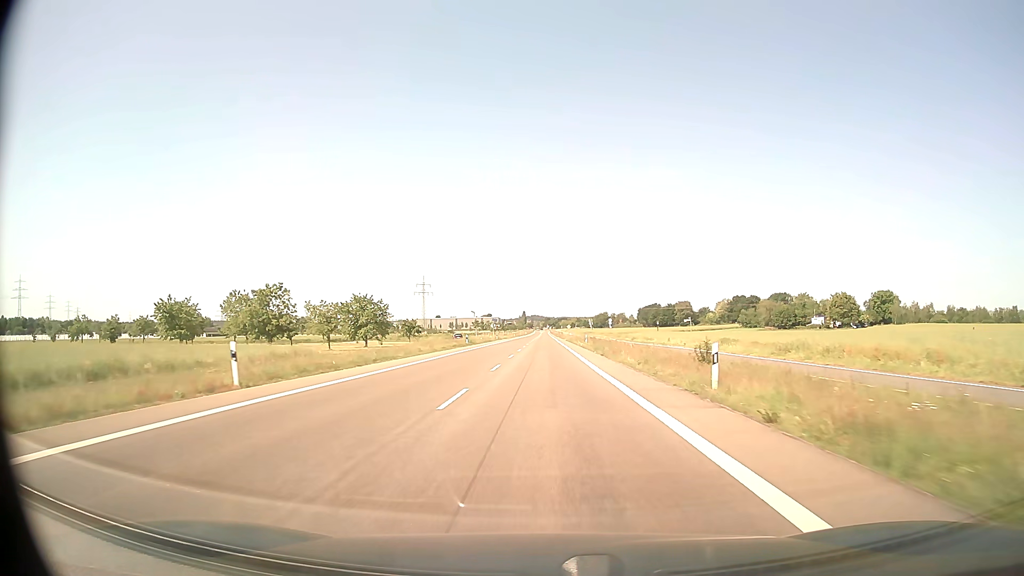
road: secondary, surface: asphalt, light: Day
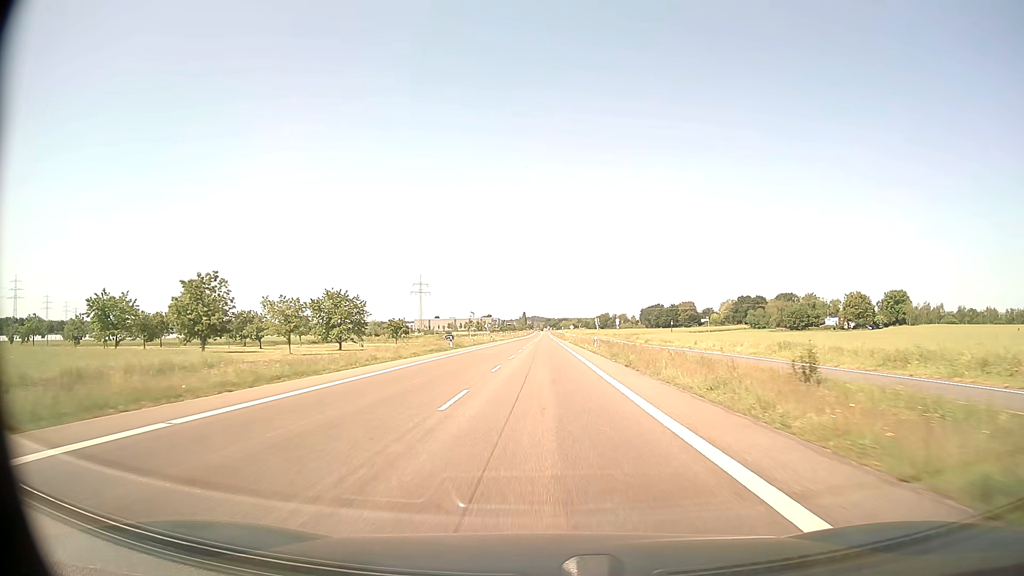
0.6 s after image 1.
(0.0, +11.4) m; 0°
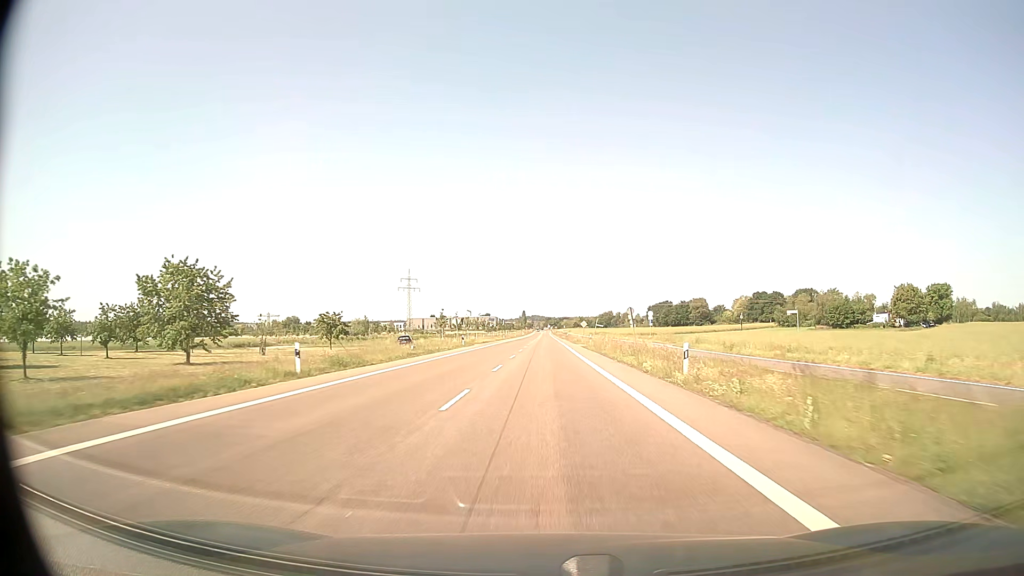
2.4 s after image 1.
(0.0, +34.3) m; 0°
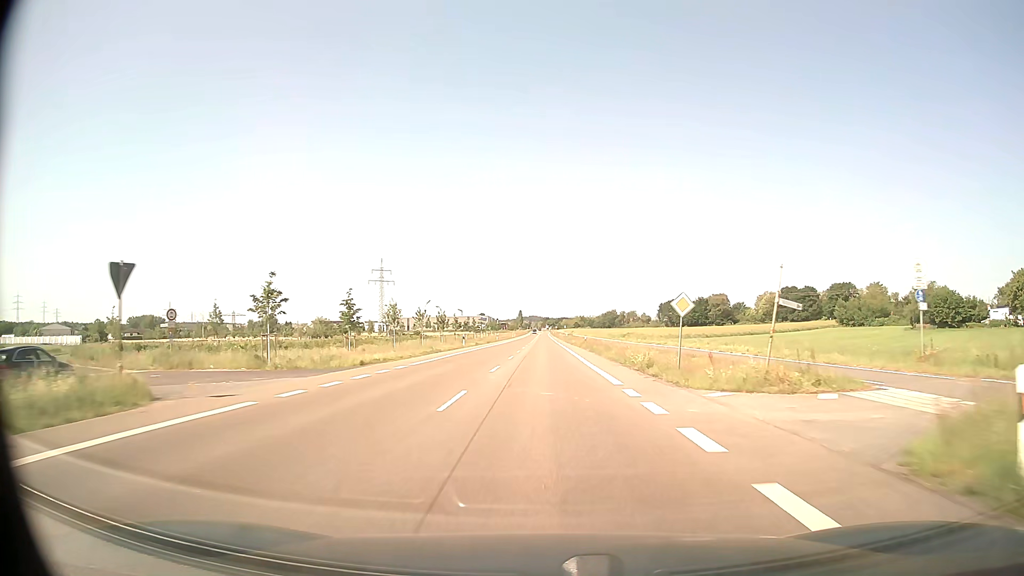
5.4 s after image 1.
(+0.1, +57.2) m; 0°
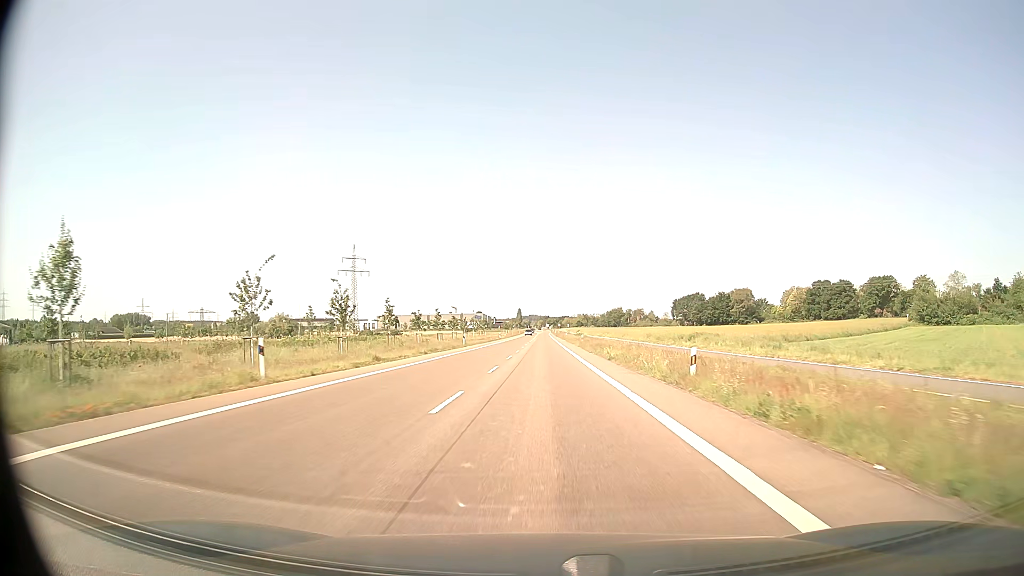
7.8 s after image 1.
(+0.1, +45.8) m; 0°
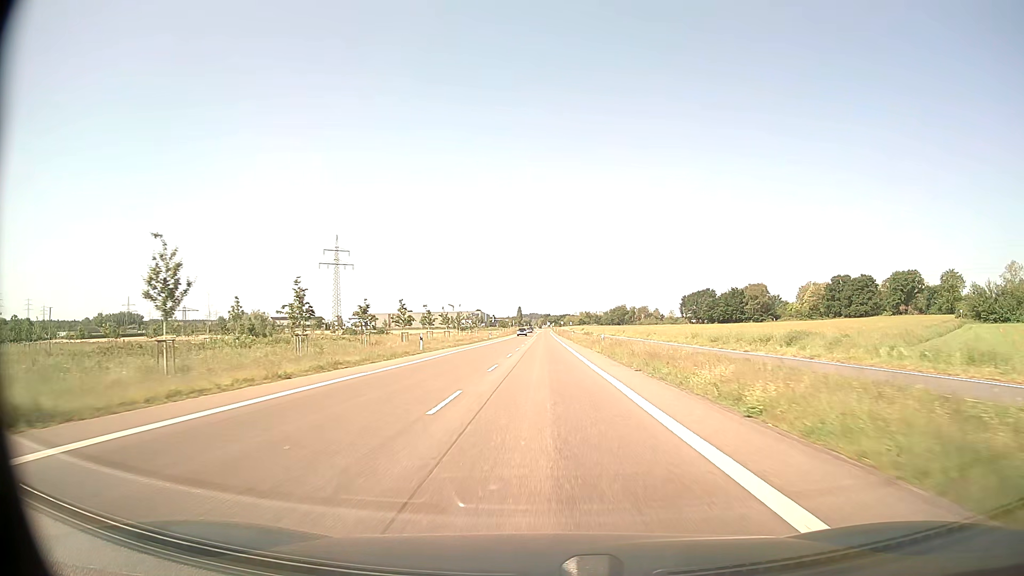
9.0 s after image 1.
(0.0, +22.9) m; 0°
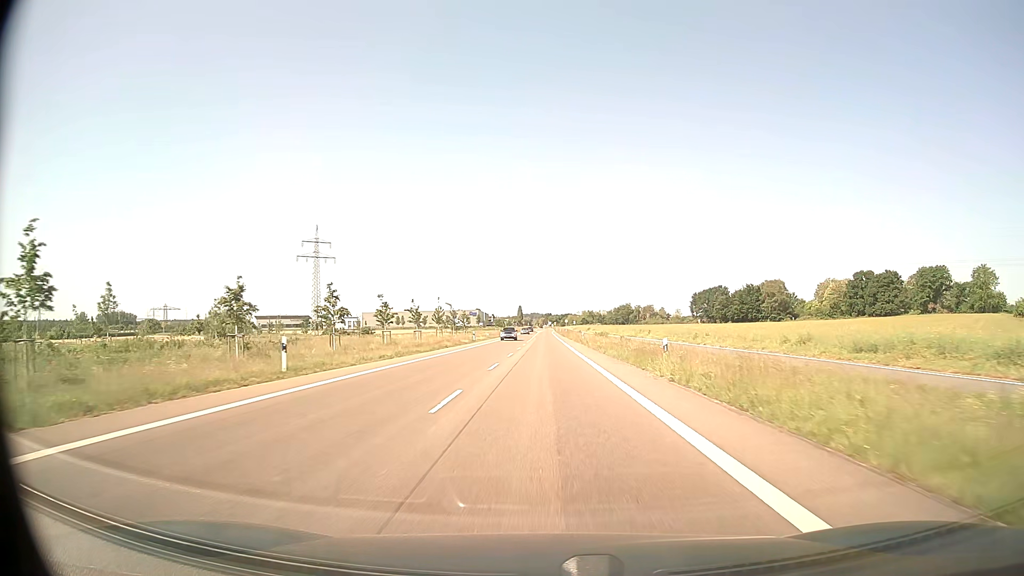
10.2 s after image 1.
(0.0, +23.0) m; 0°
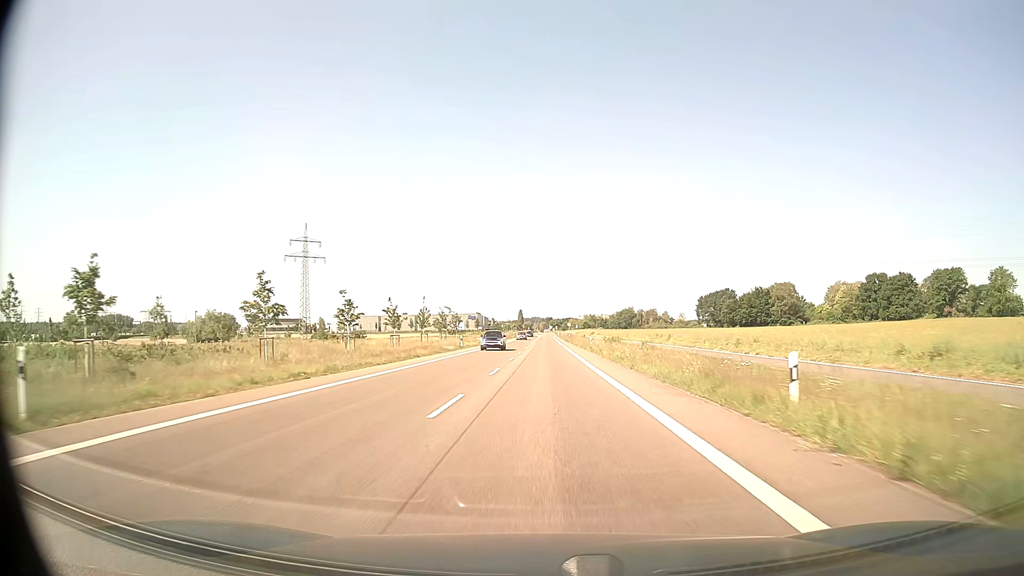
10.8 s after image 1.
(0.0, +11.5) m; 0°
(0, +10) (0, +20) (0, +30) (0, +40) (0, +50) (0, +60) (0, +70) (0, +80) (0, +90) (0, +100) m
